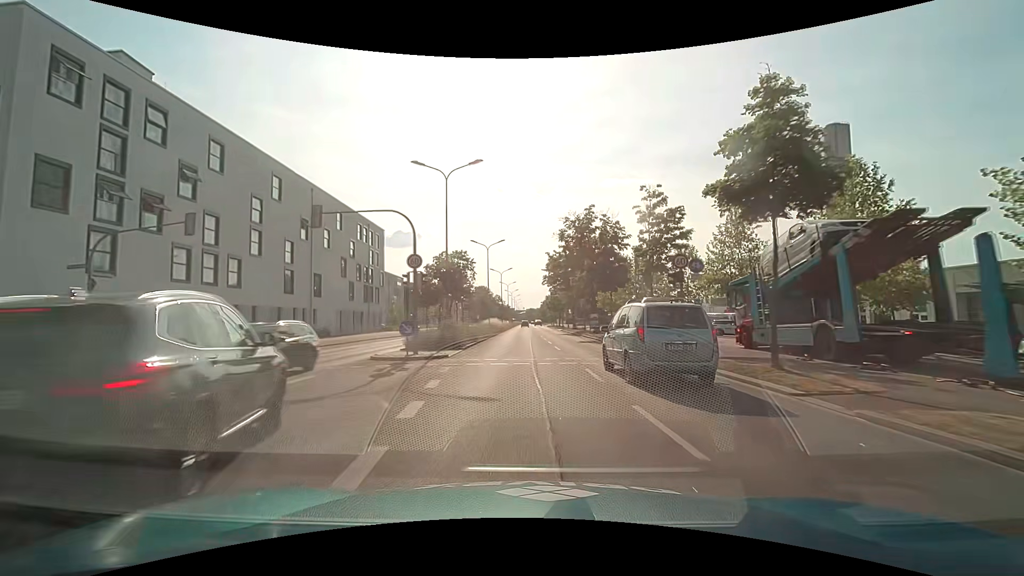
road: primary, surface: asphalt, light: Day
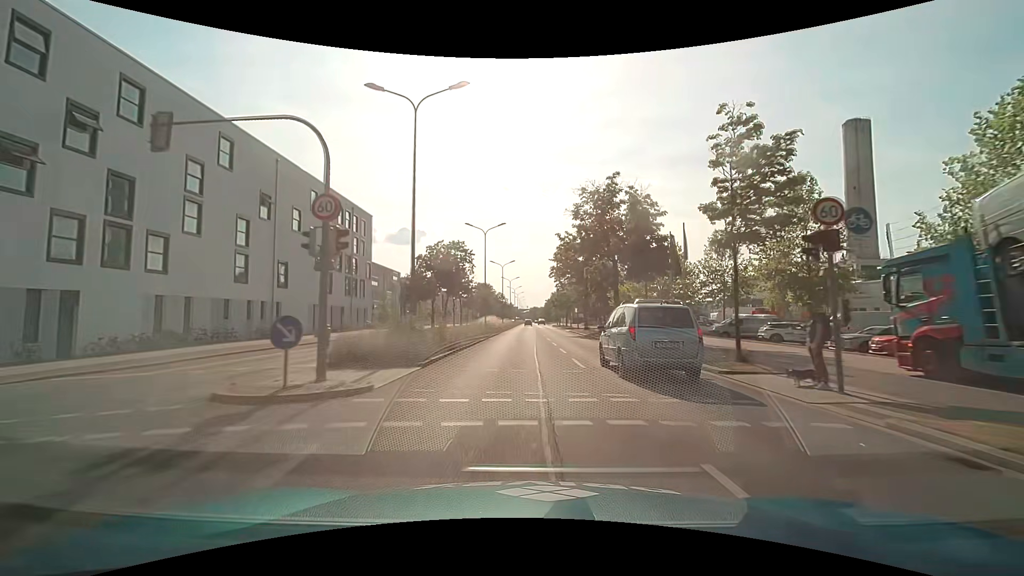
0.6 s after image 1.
(-0.1, +9.1) m; -1°
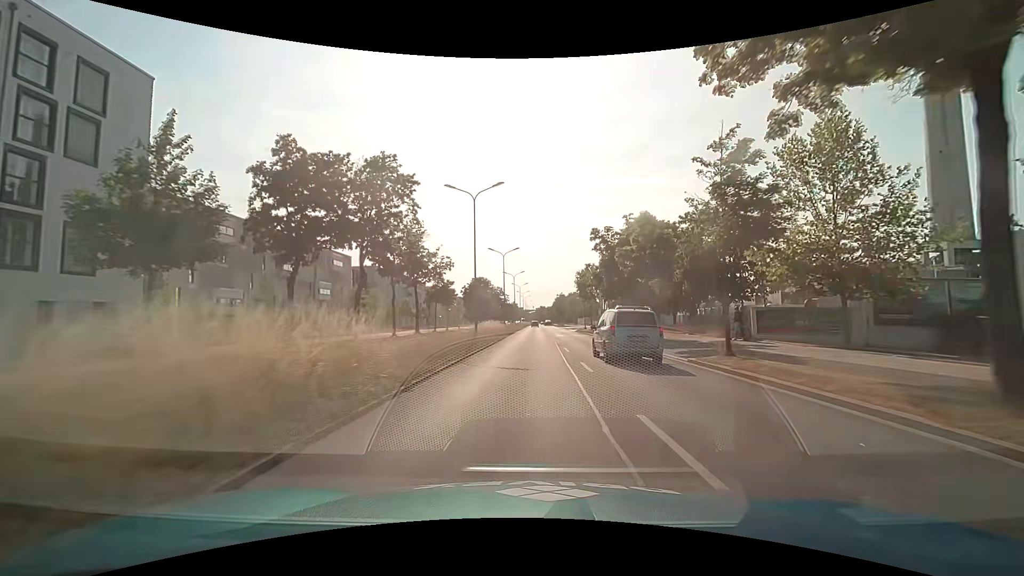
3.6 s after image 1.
(-0.1, +45.6) m; 0°
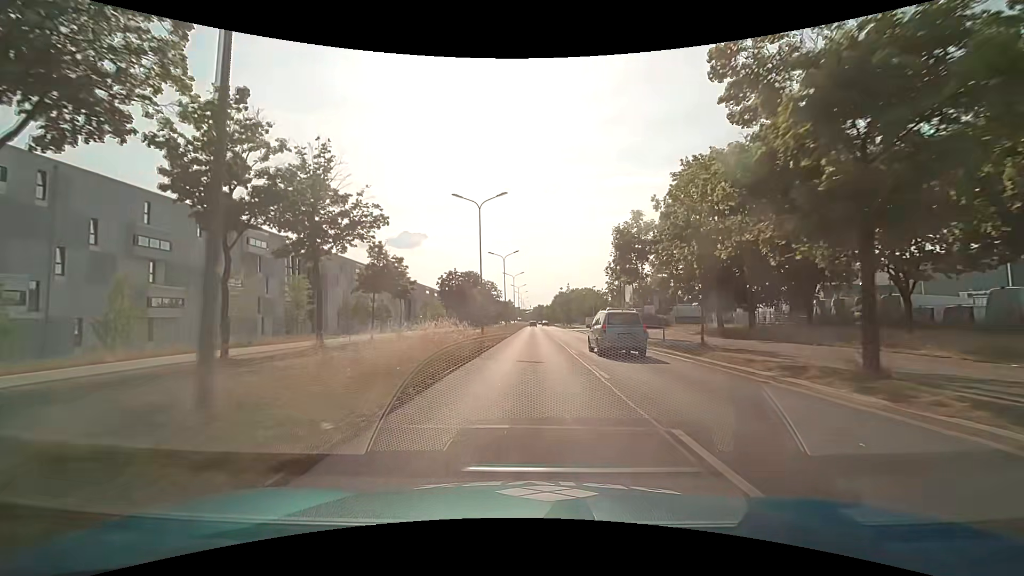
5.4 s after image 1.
(0.0, +27.4) m; 0°
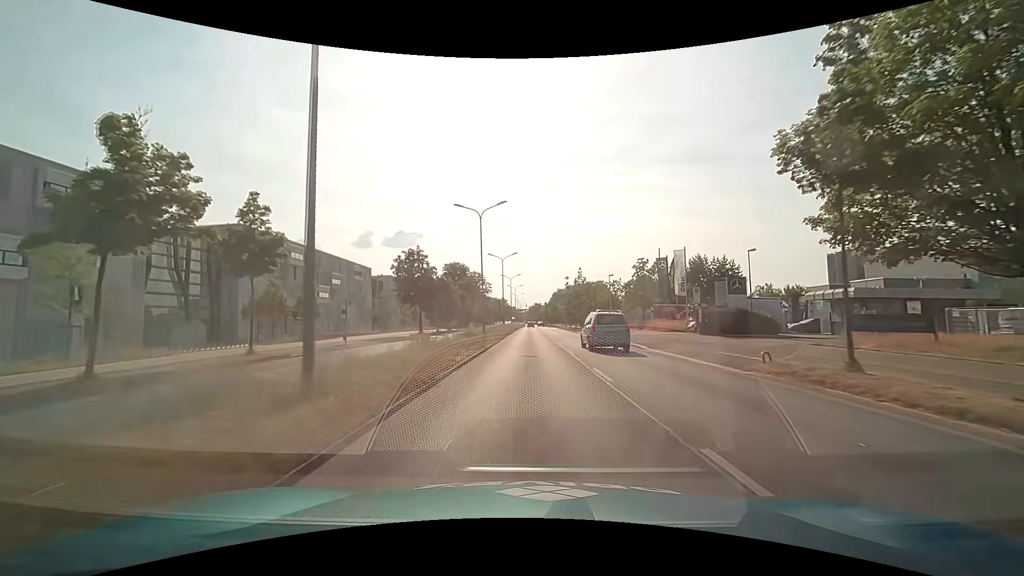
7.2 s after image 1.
(+0.2, +27.4) m; 0°
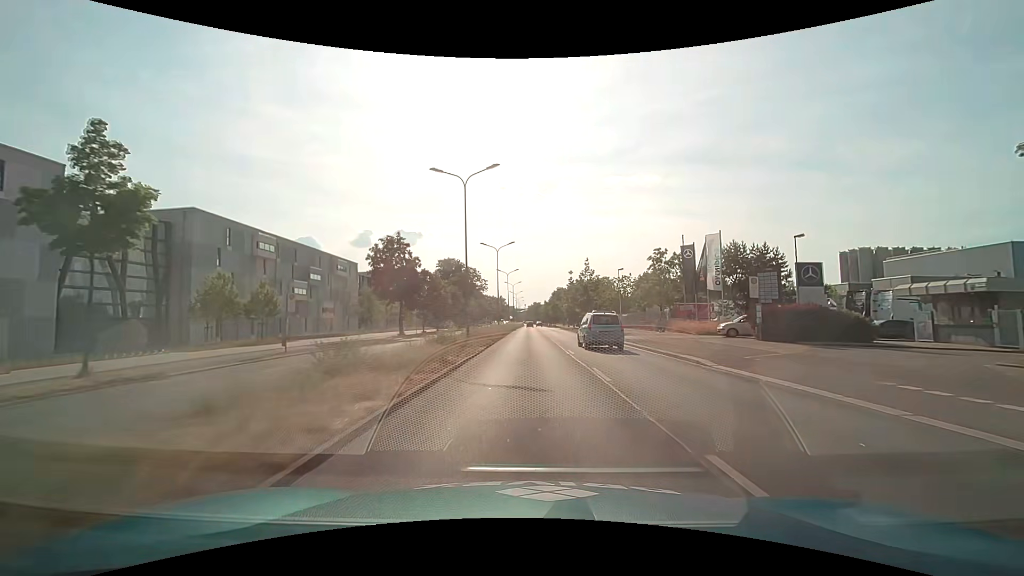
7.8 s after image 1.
(+0.1, +9.1) m; +1°
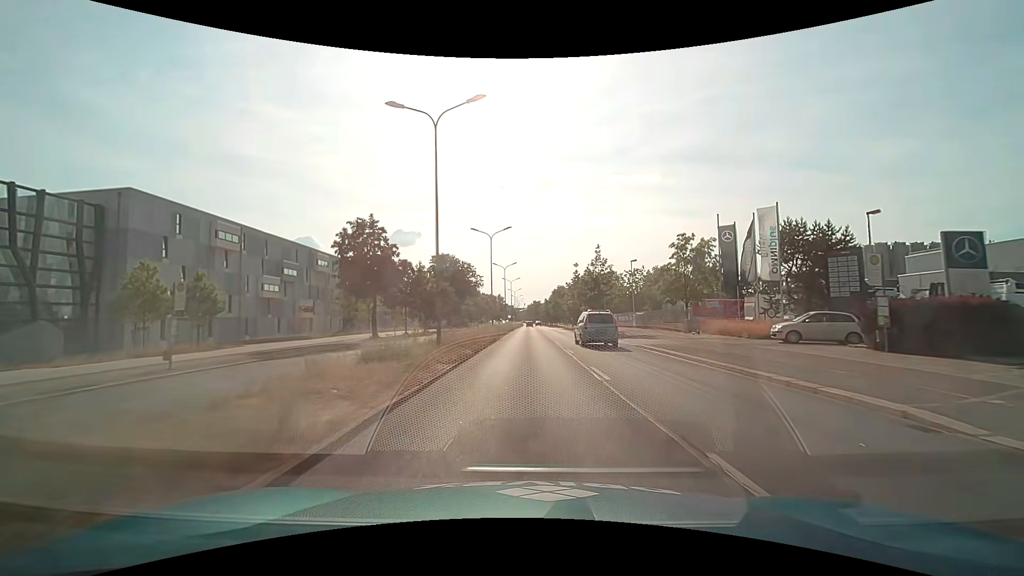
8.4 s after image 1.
(0.0, +9.2) m; 0°
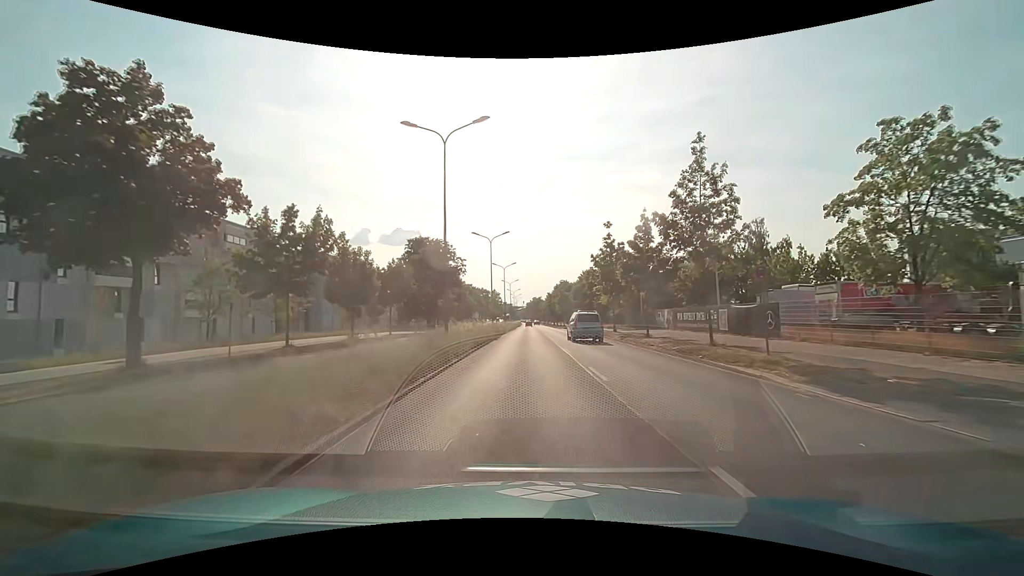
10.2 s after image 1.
(0.0, +27.5) m; 0°
(0, +10) (0, +20) (0, +30) (0, +40) (0, +50) (0, +60) (0, +70) (0, +80) (0, +90) (0, +100) m
